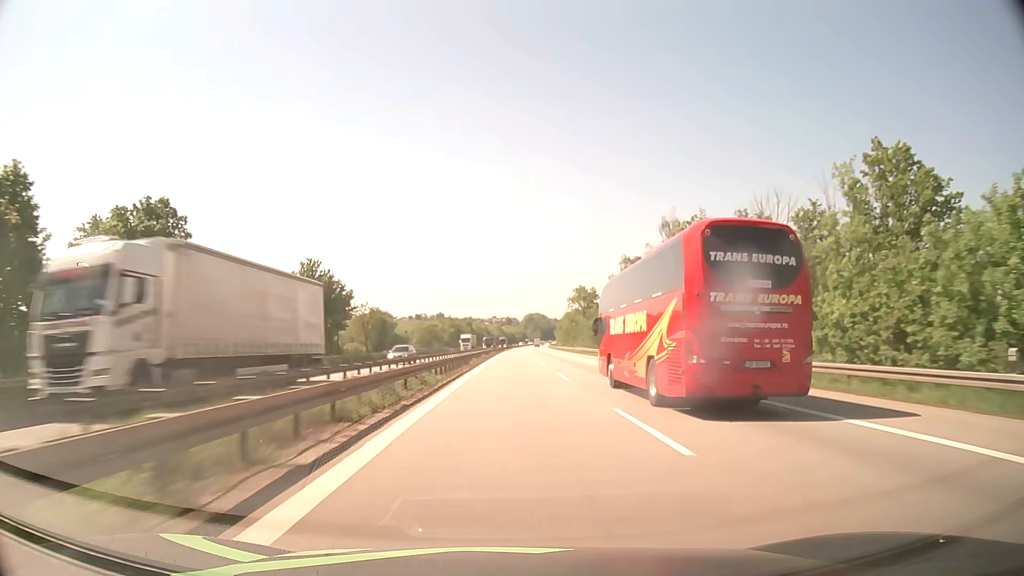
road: motorway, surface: asphalt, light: Day
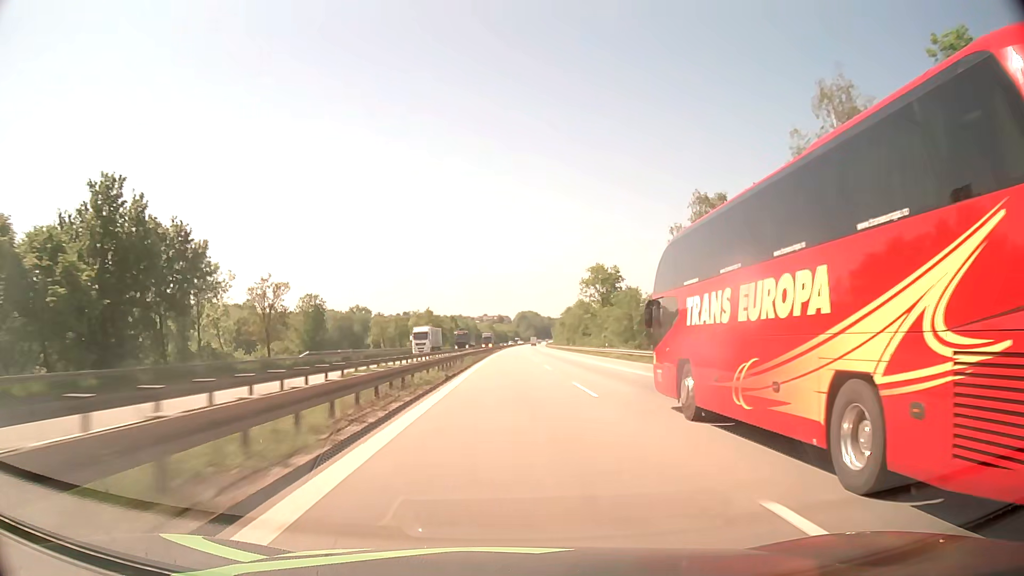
(+0.3, +44.1) m; +1°
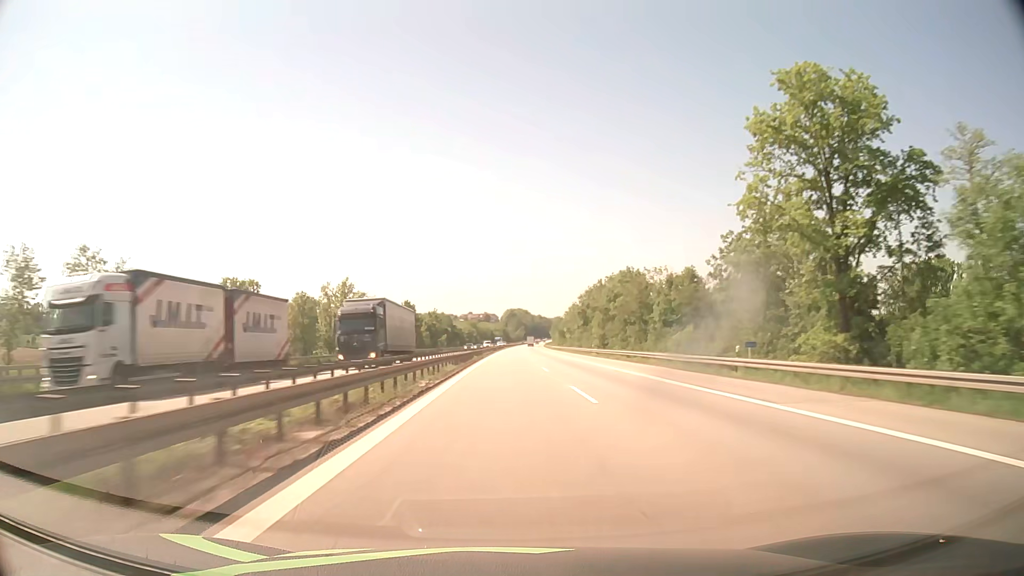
(+0.8, +90.7) m; +1°
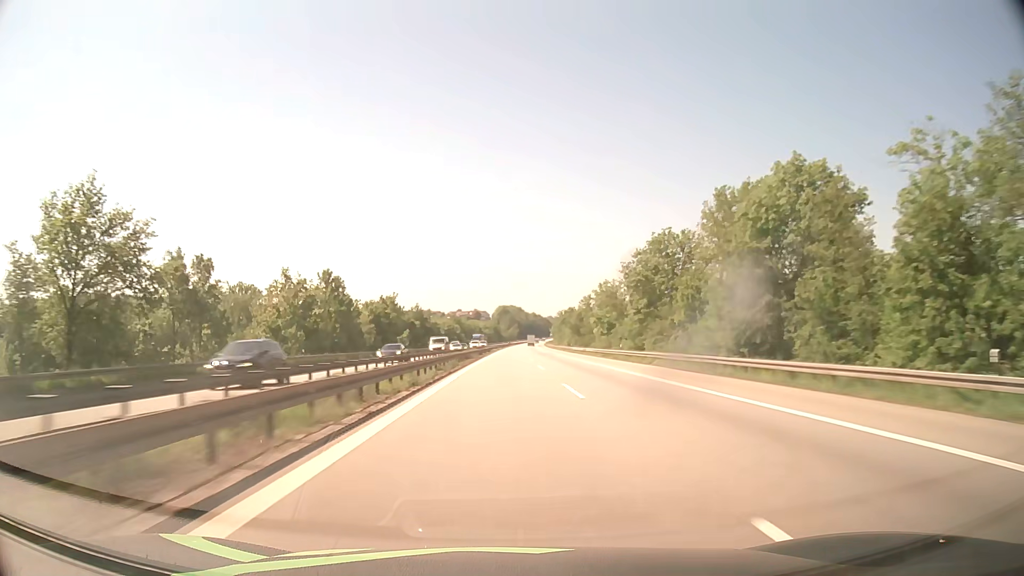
(+0.5, +70.1) m; +1°
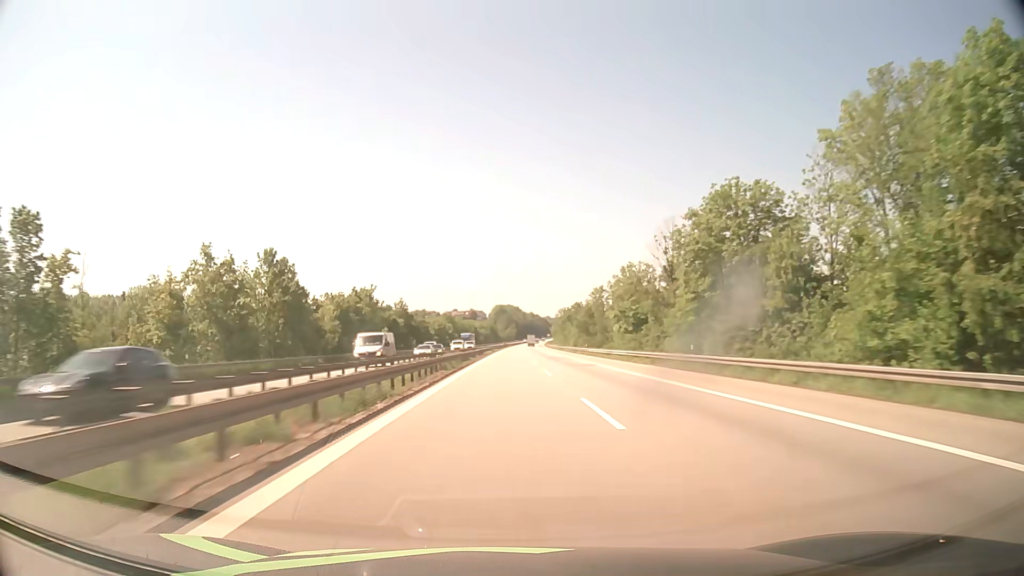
(+0.1, +23.8) m; 0°
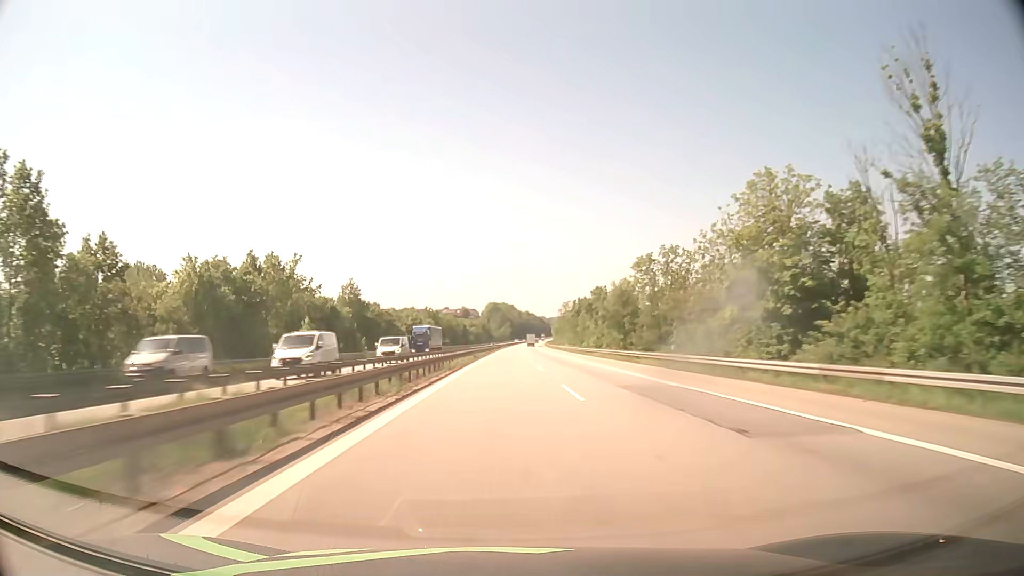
(+0.2, +48.2) m; 0°
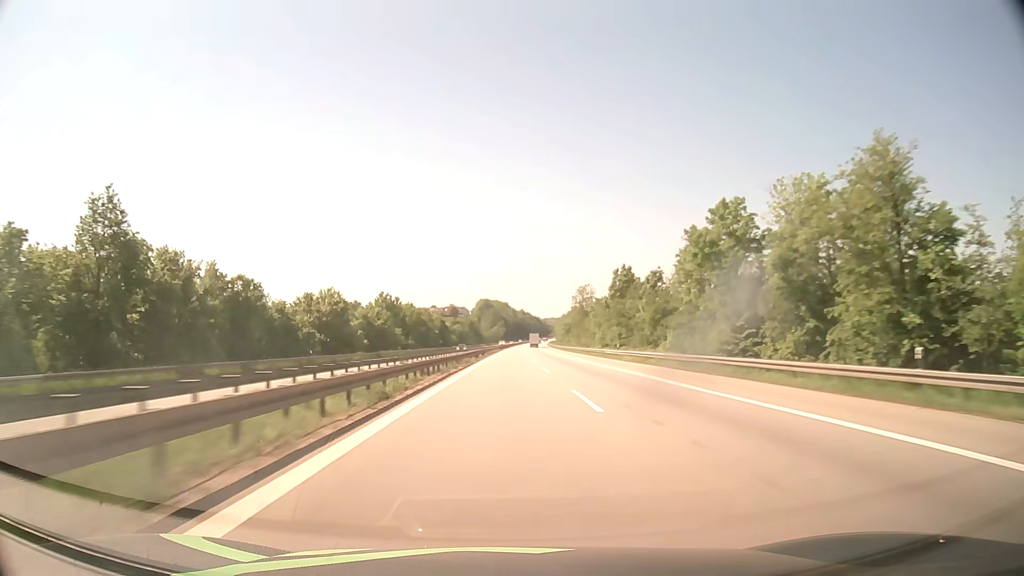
(+0.5, +73.7) m; +1°
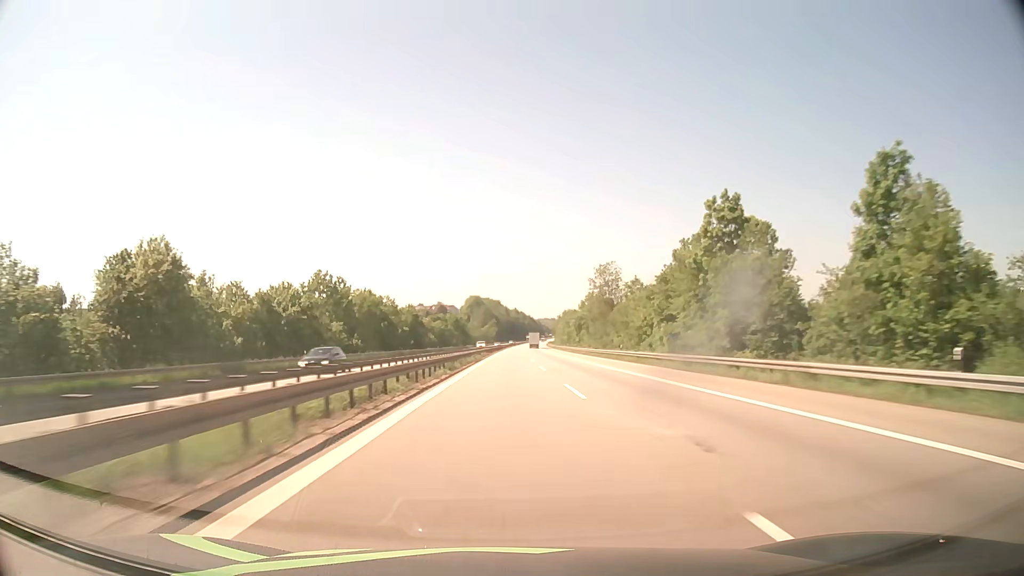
(+0.2, +49.8) m; +1°
(0, +10) (0, +20) (0, +30) (0, +40) (0, +50) (0, +60) (0, +70) (+1, +80) (+1, +90) (+1, +100) m
